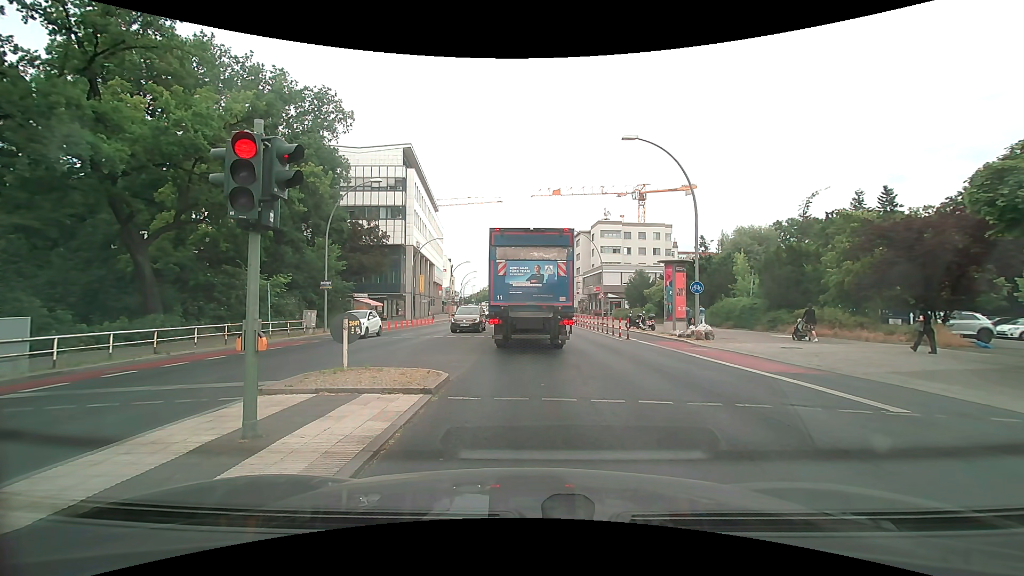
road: primary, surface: asphalt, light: Day
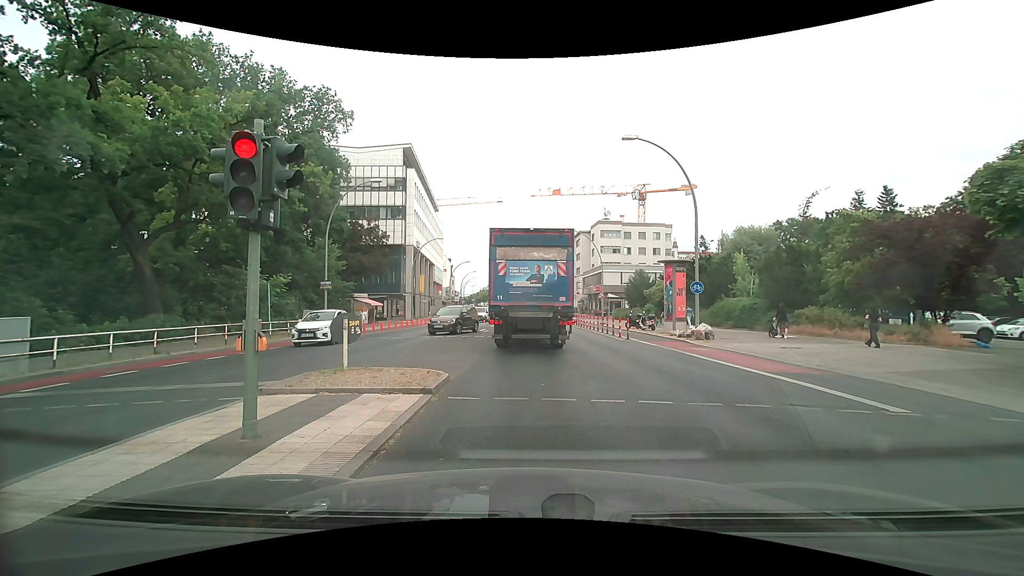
(0.0, 0.0) m; 0°
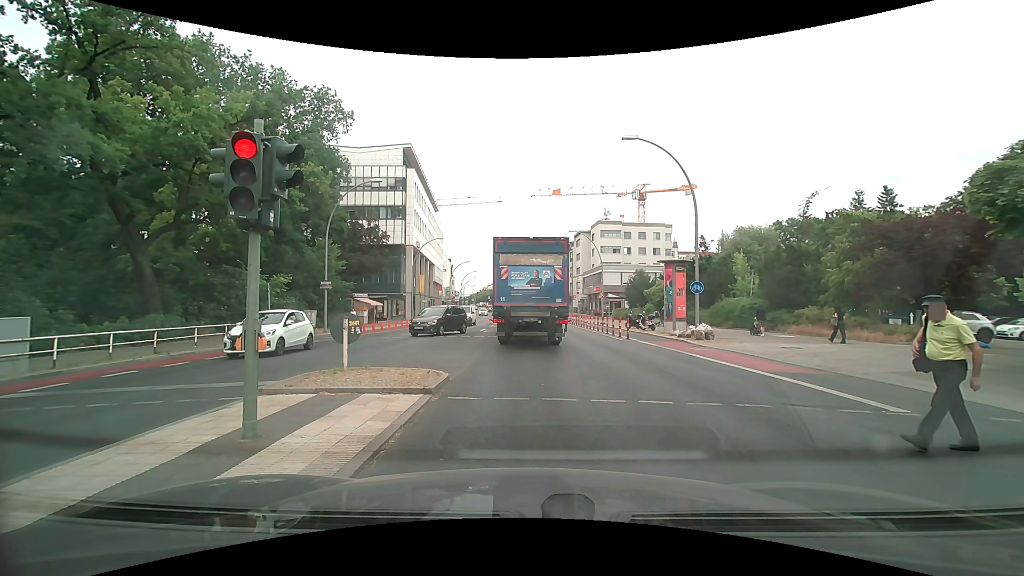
(0.0, 0.0) m; 0°
(0, +10) (0, +20) (0, +30) (0, +40) (-1, +50) (-1, +60) (-1, +70) (-1, +80) (-2, +90) (-2, +100) m
